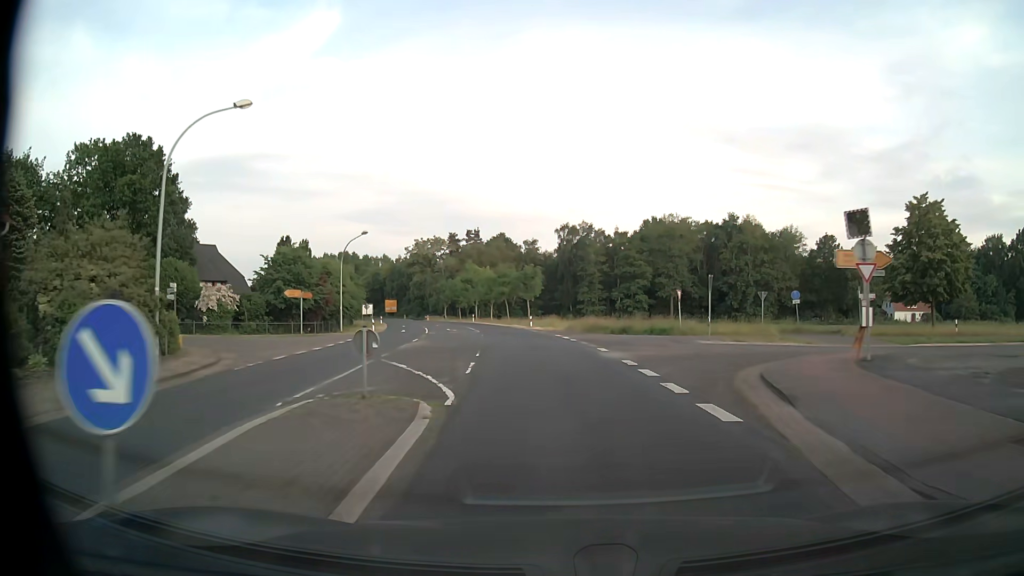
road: secondary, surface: asphalt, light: Day
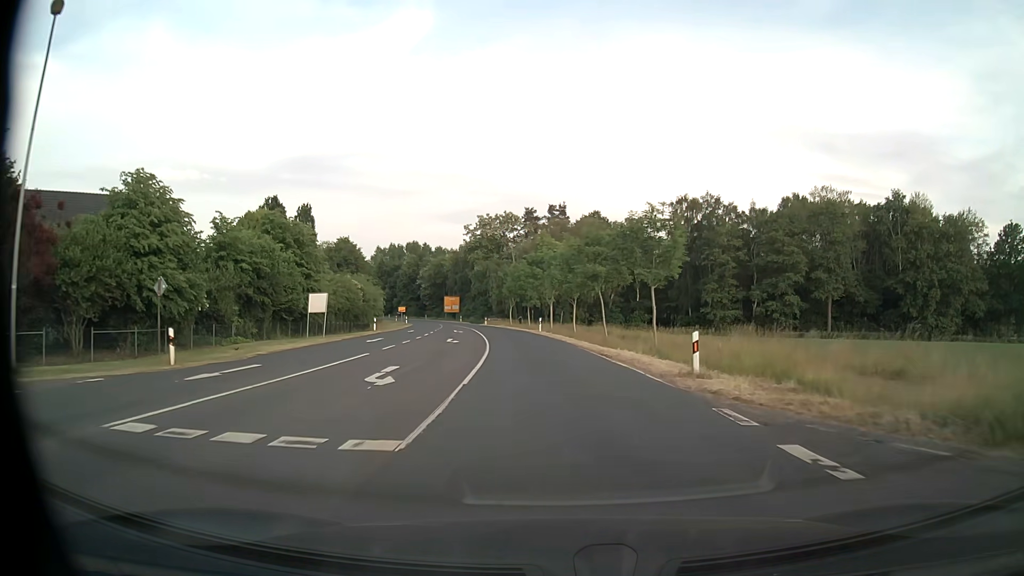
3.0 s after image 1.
(-3.0, +41.7) m; -8°
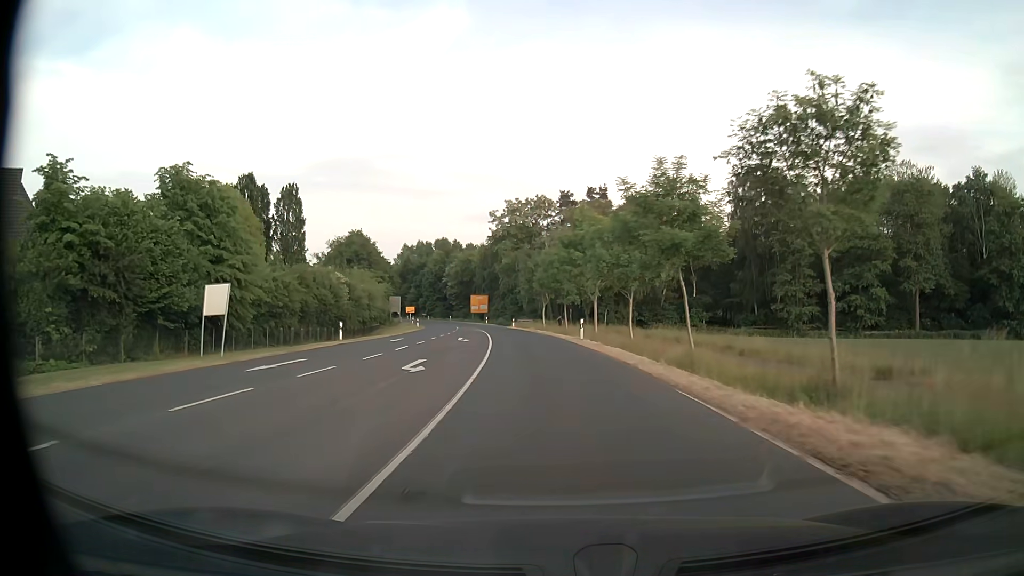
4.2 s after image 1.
(-0.4, +16.7) m; -3°
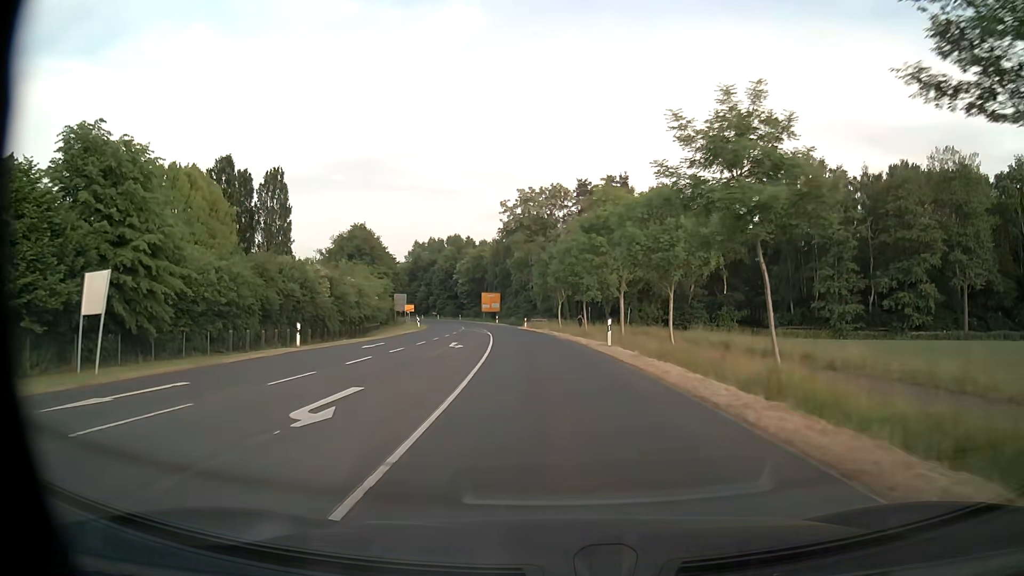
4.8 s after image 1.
(-0.1, +8.4) m; -2°
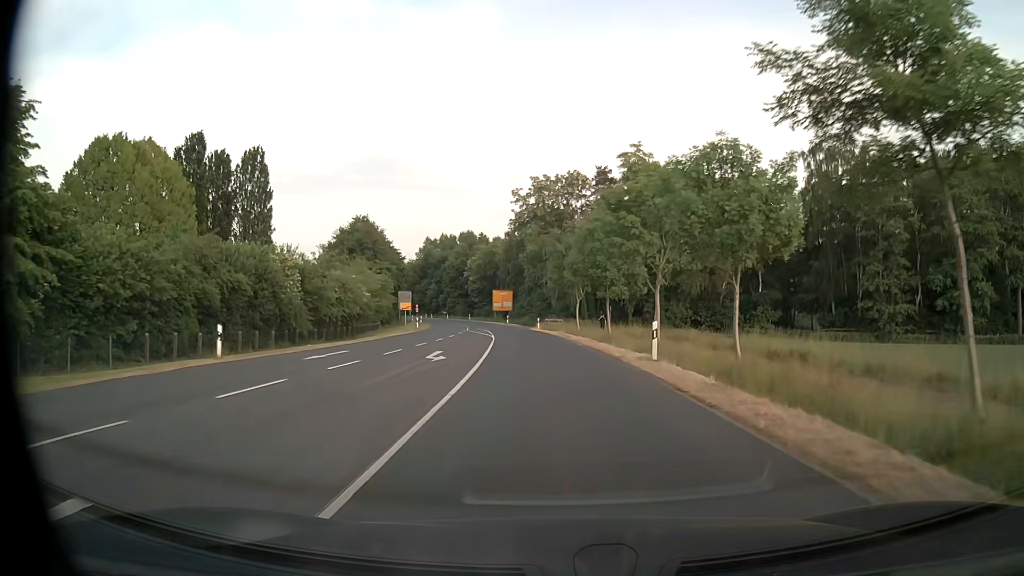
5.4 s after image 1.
(-0.1, +8.4) m; -1°
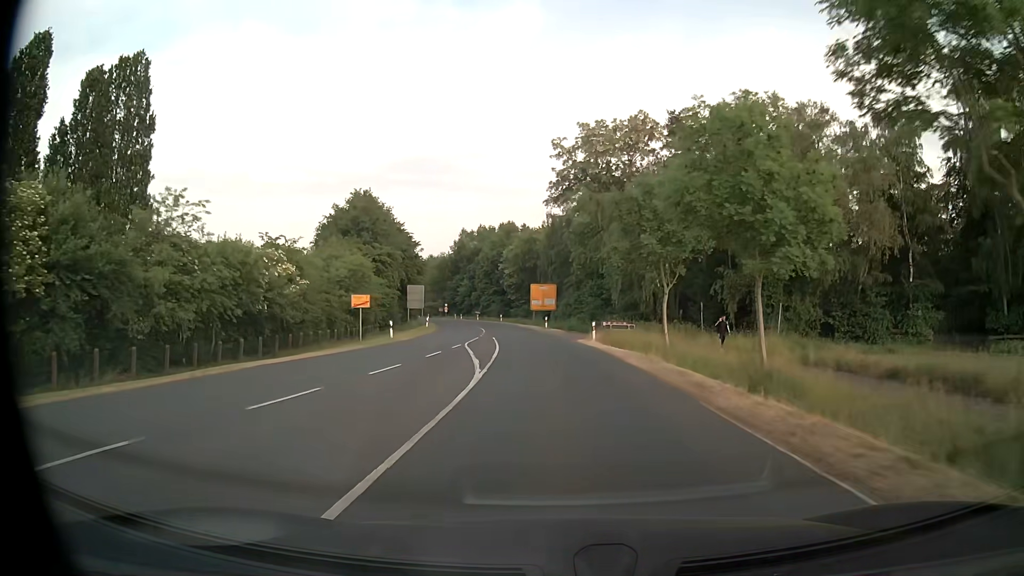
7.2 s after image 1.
(-0.9, +25.1) m; -4°
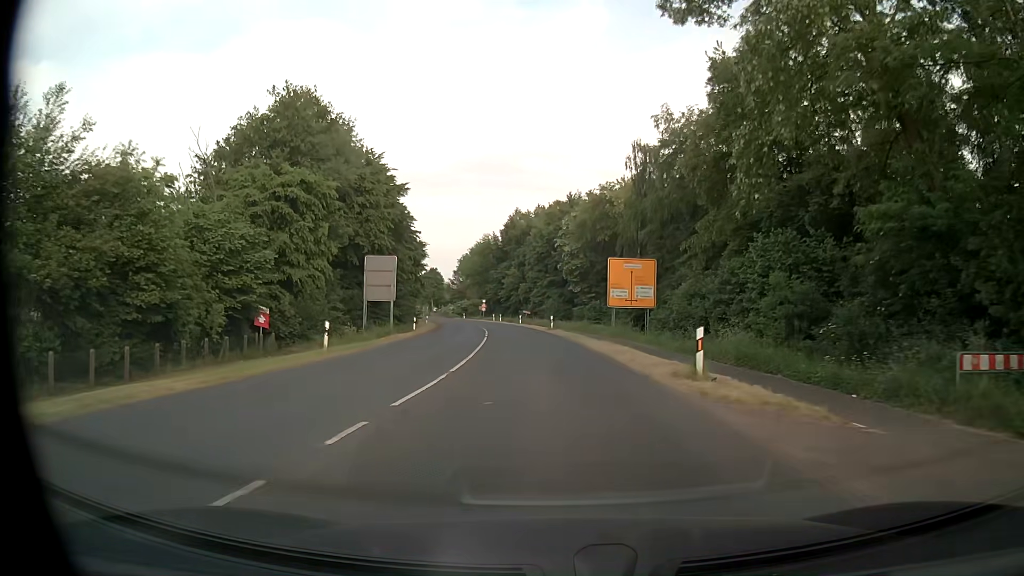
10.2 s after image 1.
(-2.3, +42.0) m; -6°
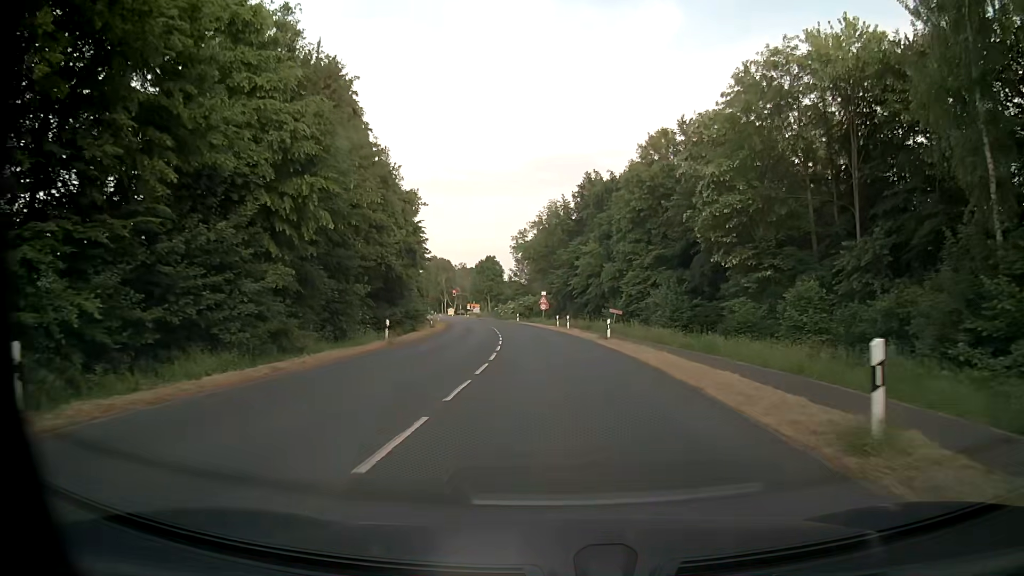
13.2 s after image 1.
(-2.4, +41.9) m; -7°
(0, +10) (0, +20) (-1, +30) (-2, +40) (-3, +50) (-4, +60) (-5, +70) (-7, +80) (-9, +89) (-11, +99) m
